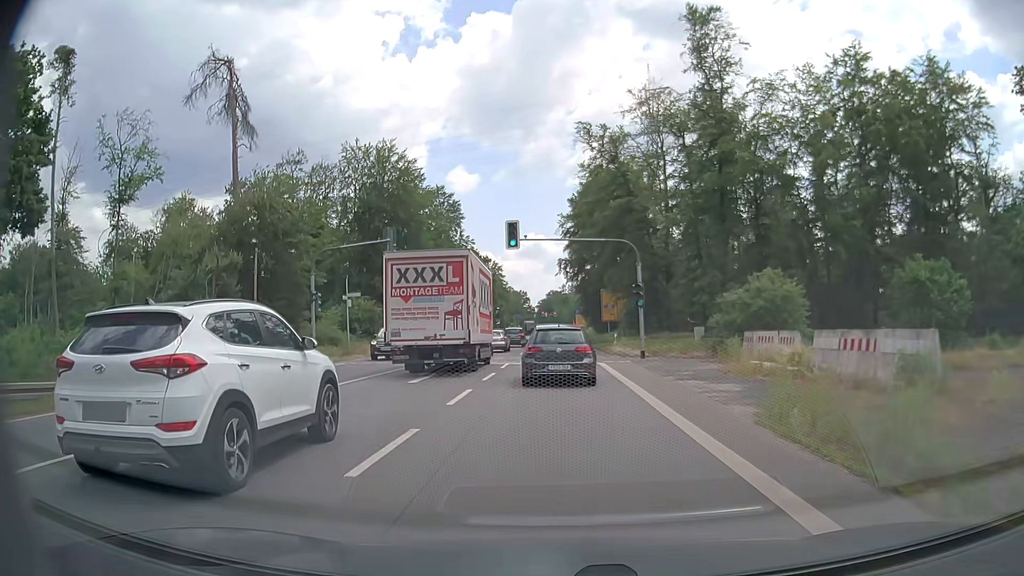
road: primary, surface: asphalt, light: Day
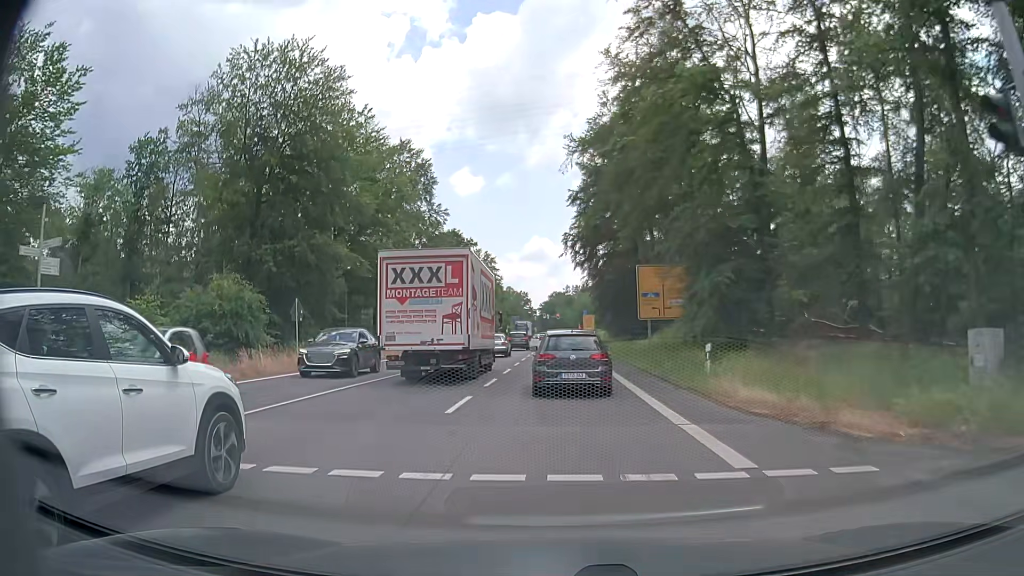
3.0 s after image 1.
(-0.1, +26.9) m; 0°
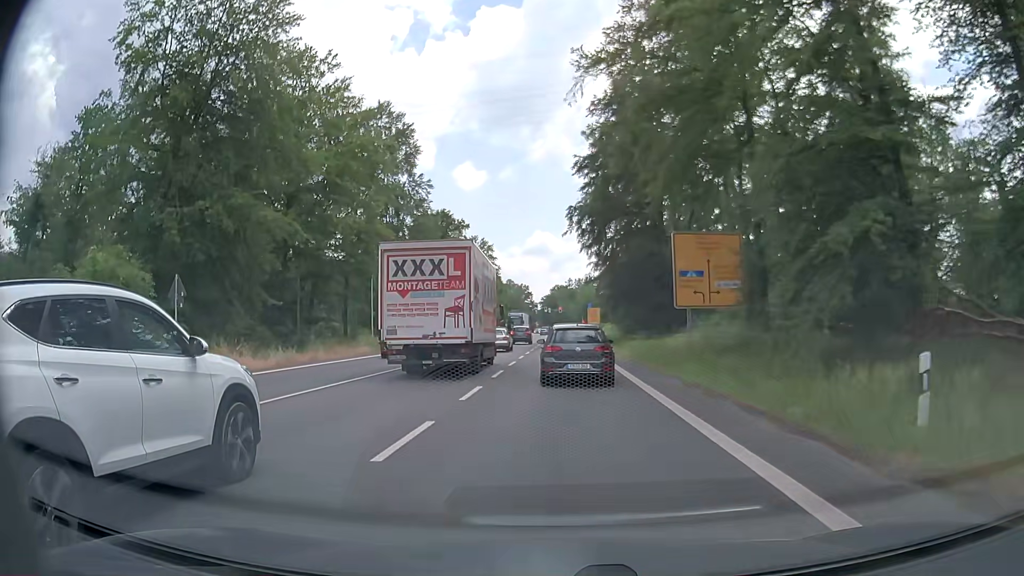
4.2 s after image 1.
(0.0, +11.3) m; 0°
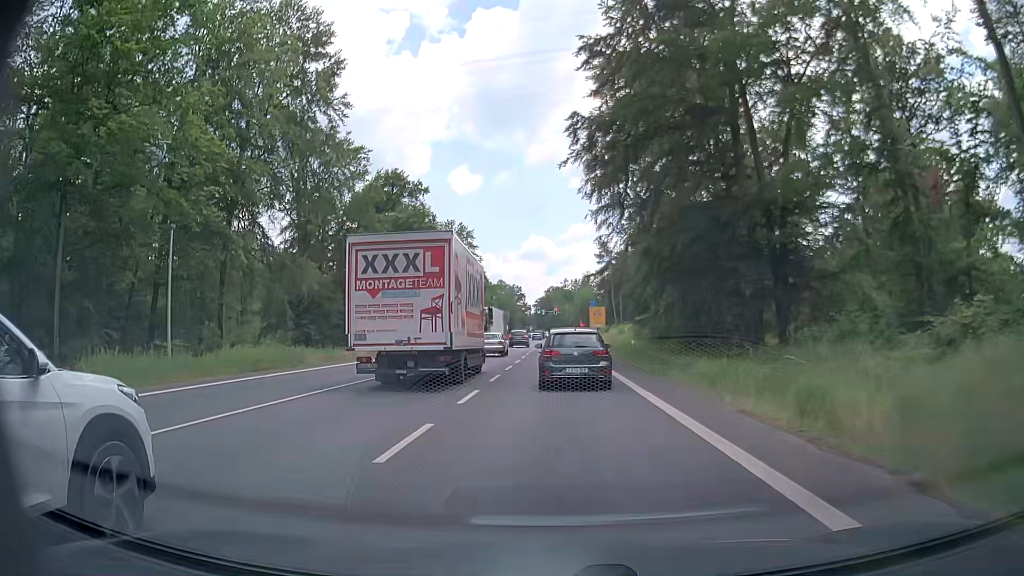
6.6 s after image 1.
(+0.1, +24.3) m; 0°
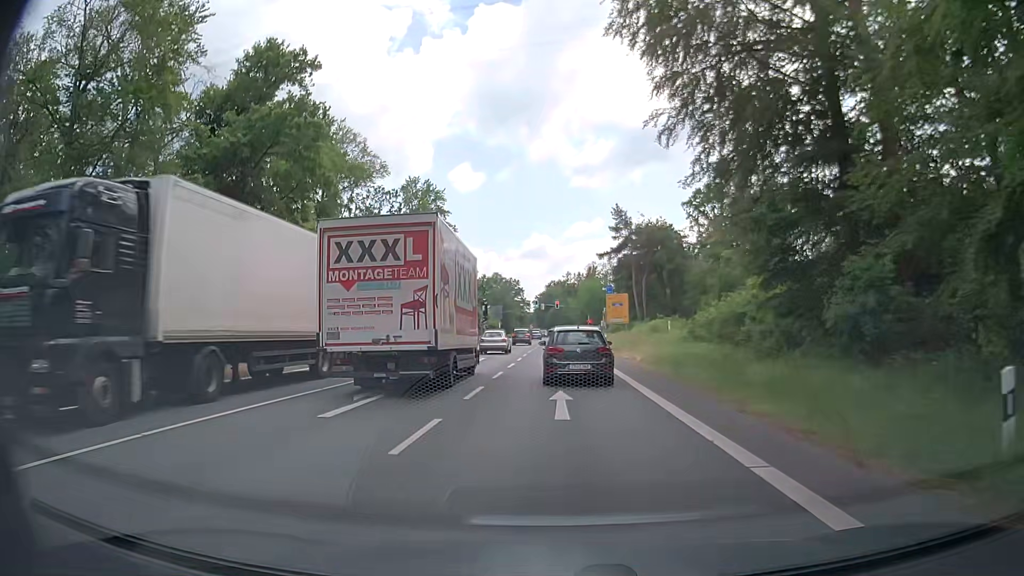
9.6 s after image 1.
(+0.1, +29.9) m; 0°
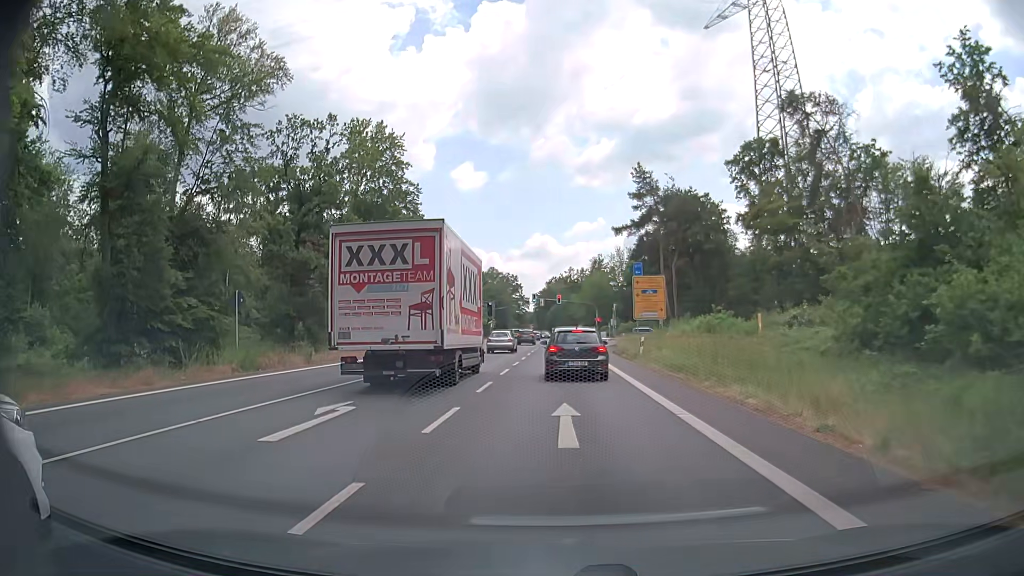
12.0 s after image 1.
(0.0, +22.6) m; 0°
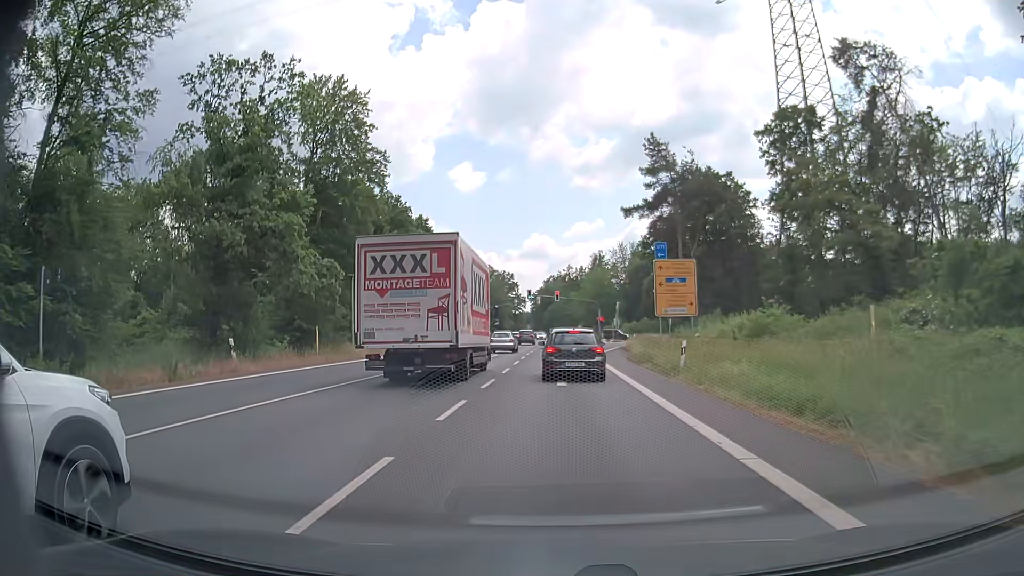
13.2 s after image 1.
(+0.1, +10.9) m; +1°
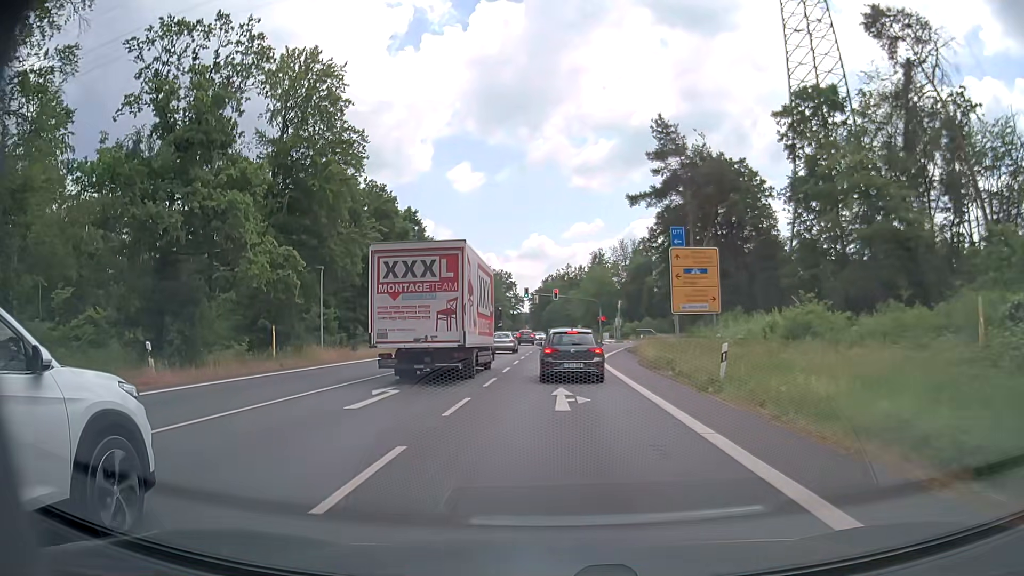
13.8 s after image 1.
(-0.1, +5.3) m; 0°
